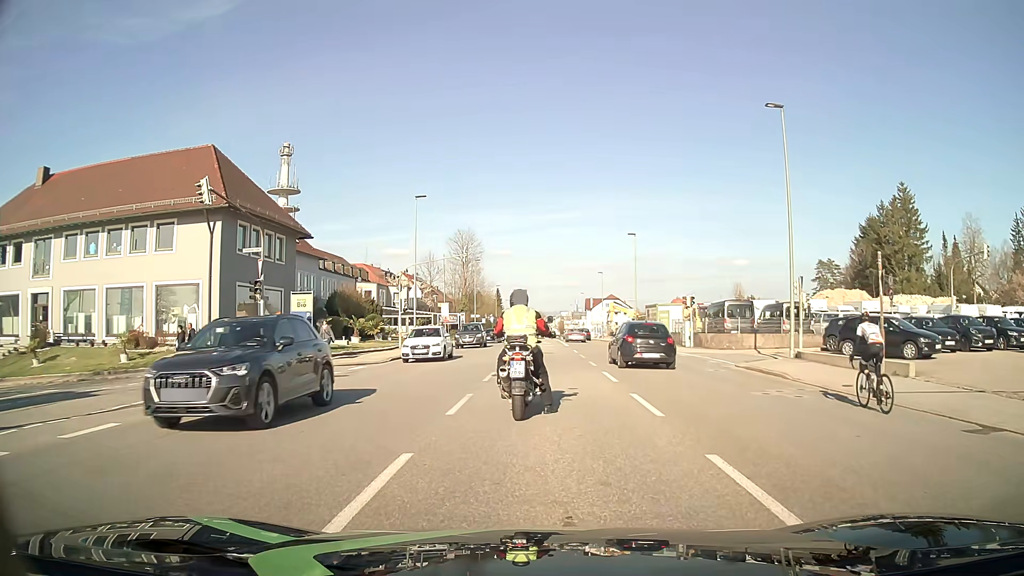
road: tertiary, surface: asphalt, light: Day
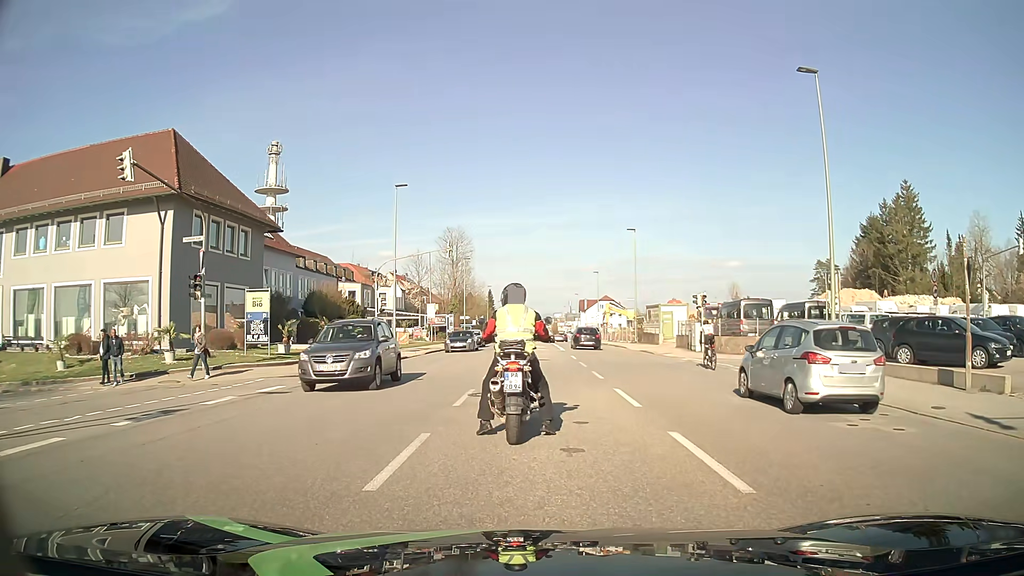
(+0.1, +4.4) m; +1°
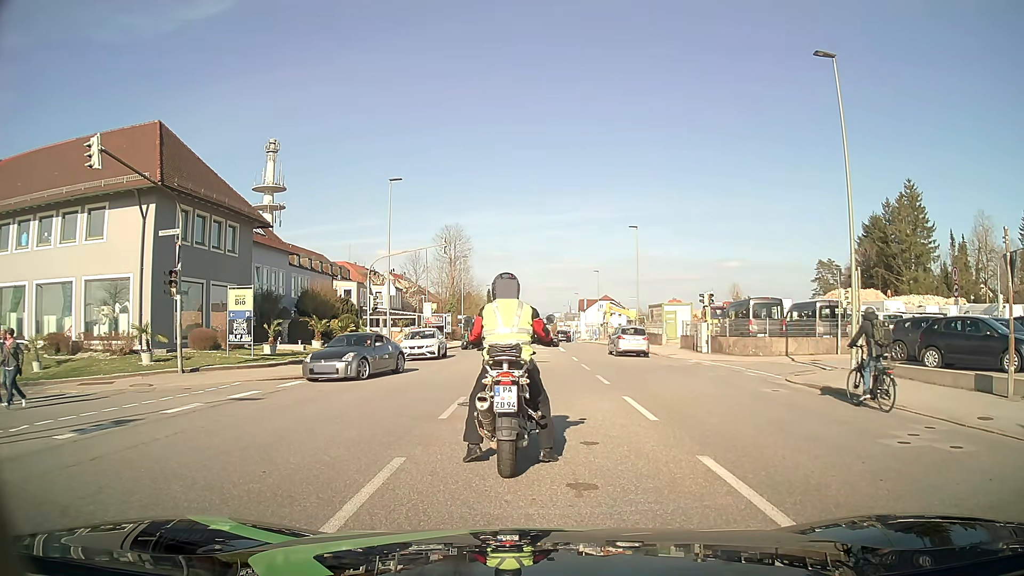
(0.0, +1.6) m; 0°
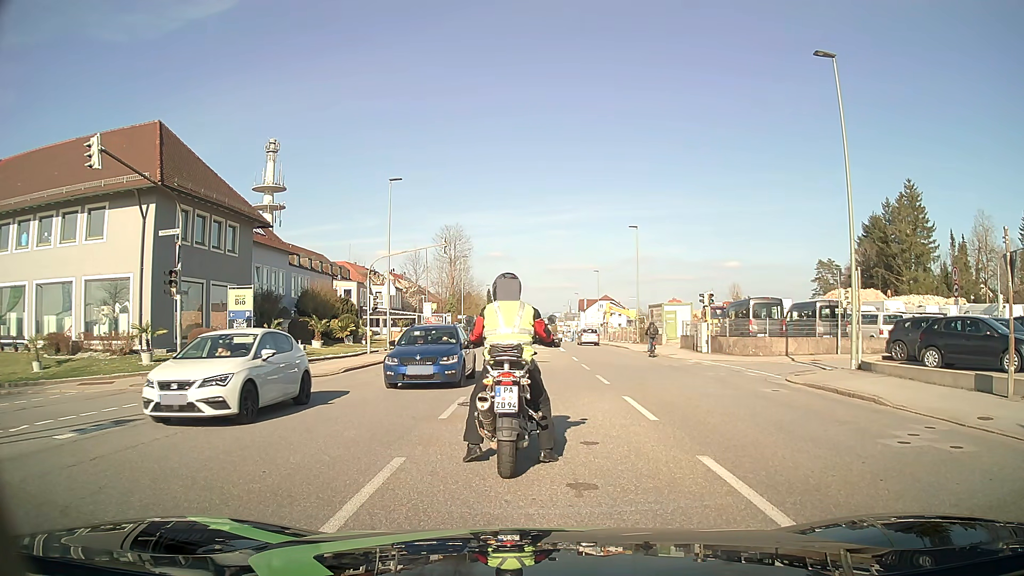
(0.0, 0.0) m; 0°
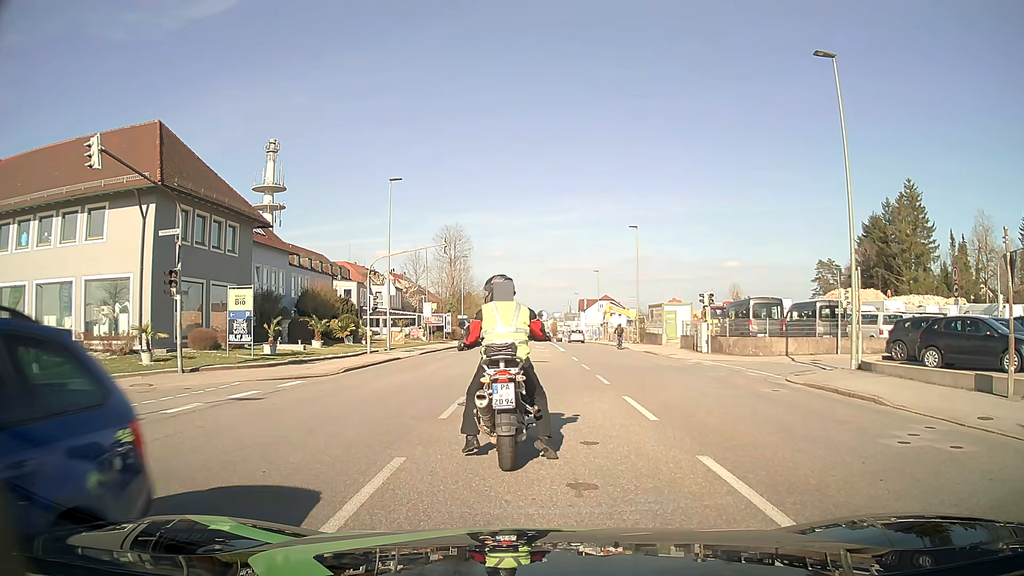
(0.0, 0.0) m; 0°
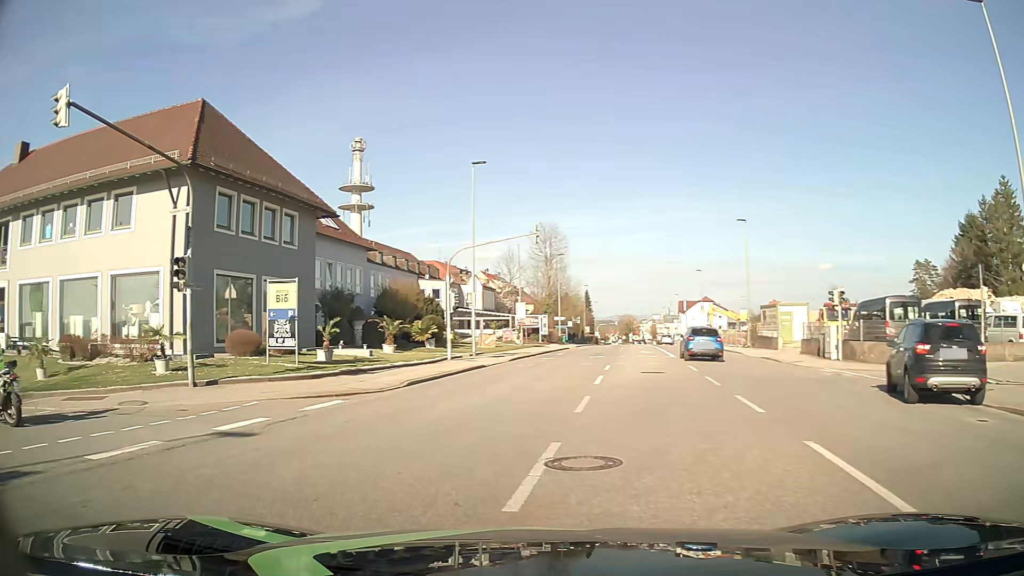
(-0.1, +5.3) m; -8°
